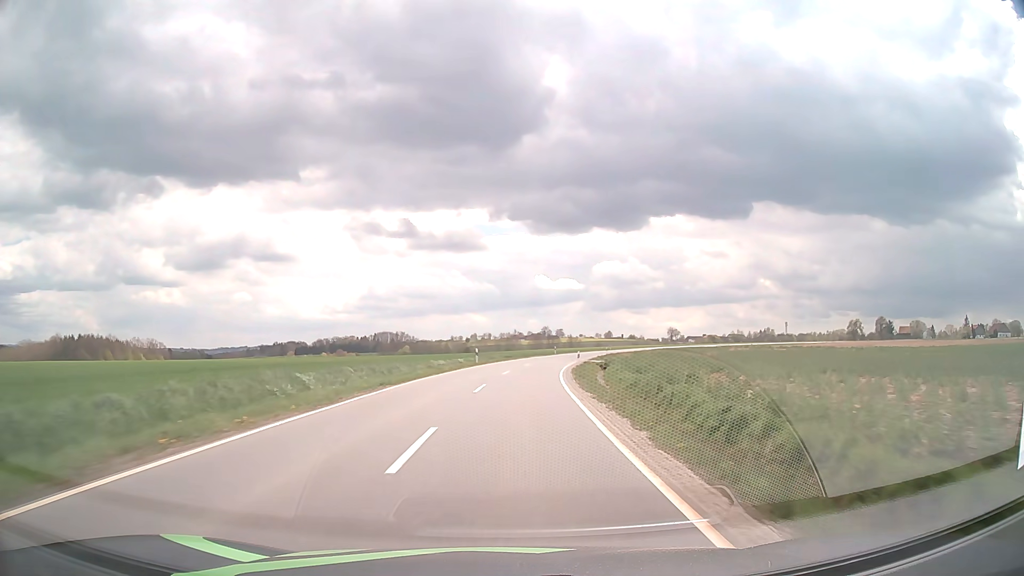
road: tertiary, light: Day
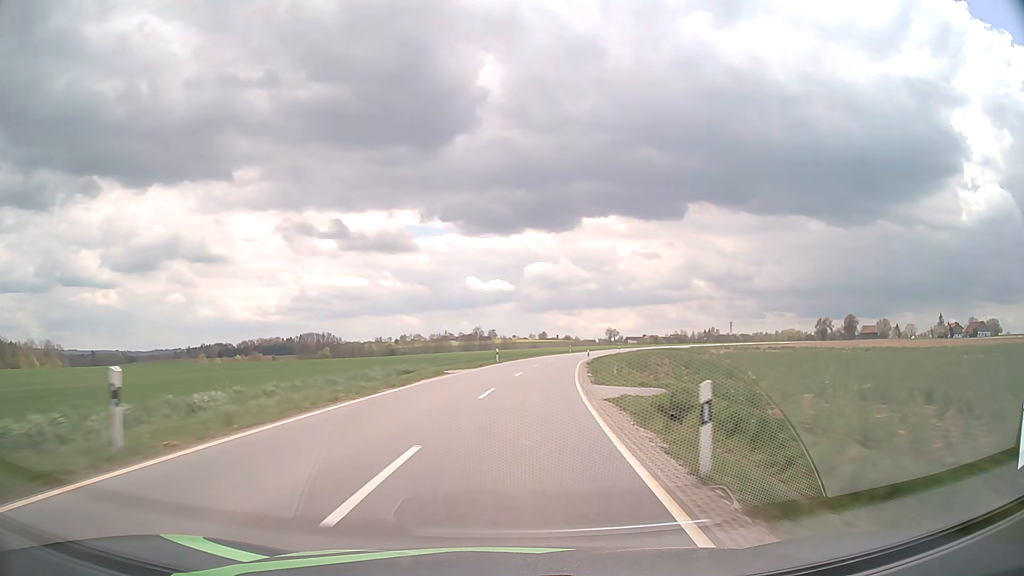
(+2.0, +38.4) m; +6°
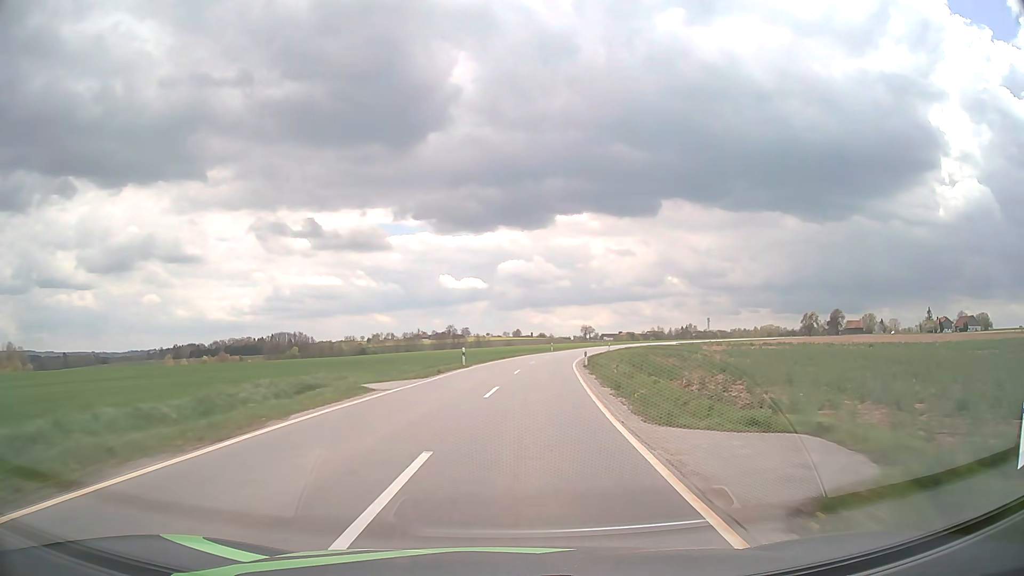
(+0.2, +12.8) m; +2°
(0, +10) (+1, +20) (+1, +30) (+2, +40) (+4, +50) (+5, +60) (+7, +69) (+10, +79) (+12, +89) (+15, +99) m
